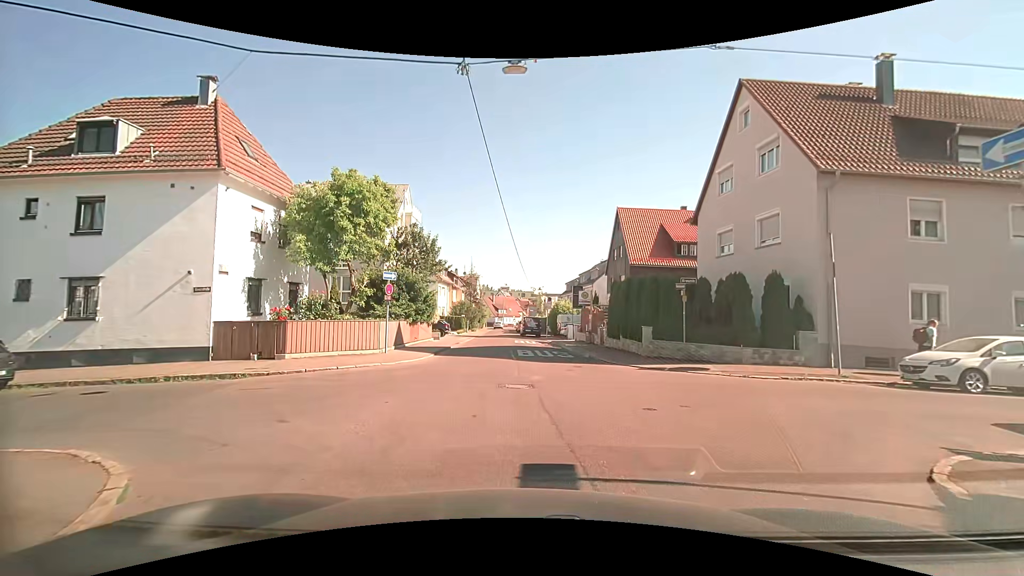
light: Day
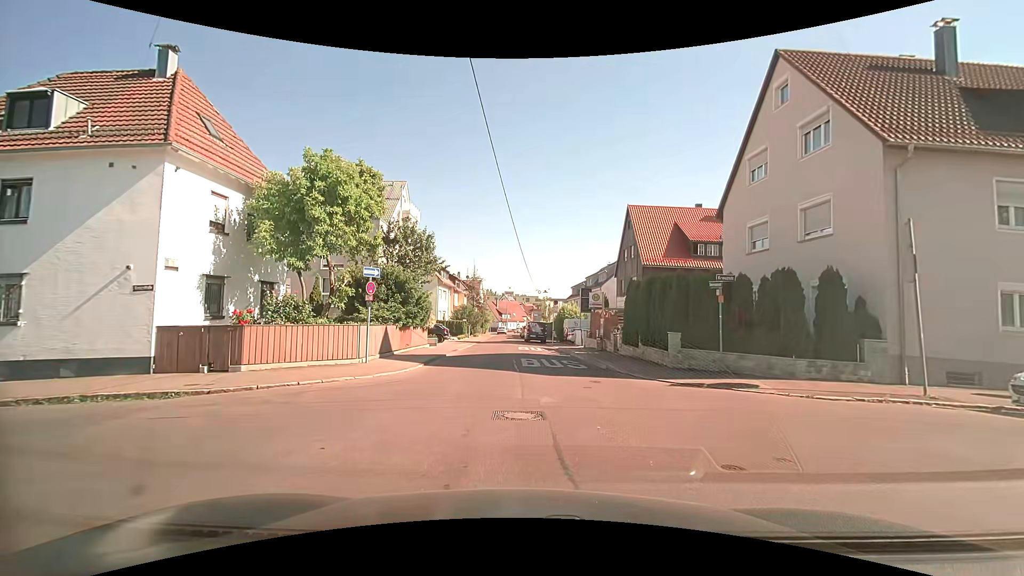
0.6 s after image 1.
(0.0, +3.0) m; -1°
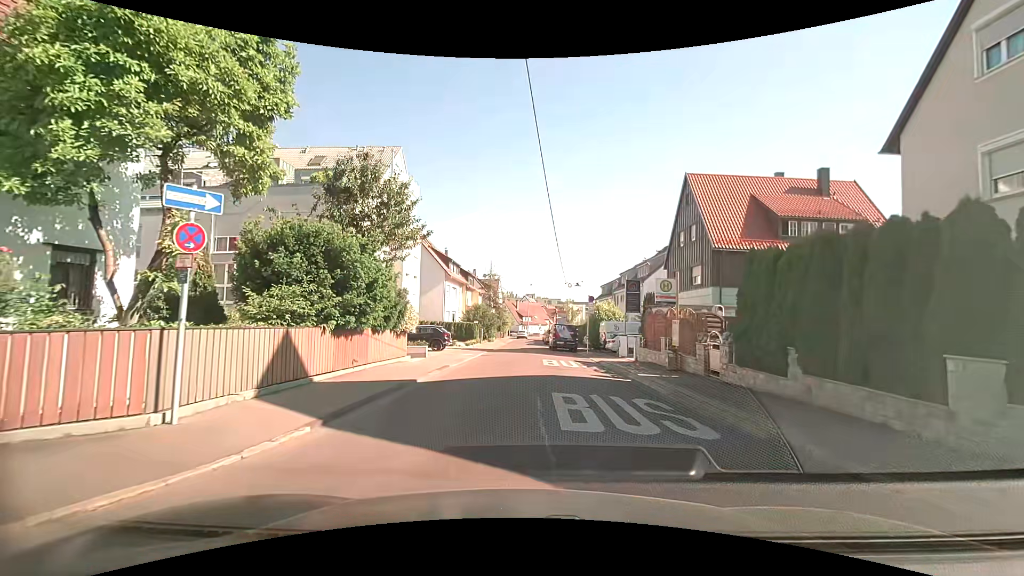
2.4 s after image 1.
(0.0, +10.0) m; -2°
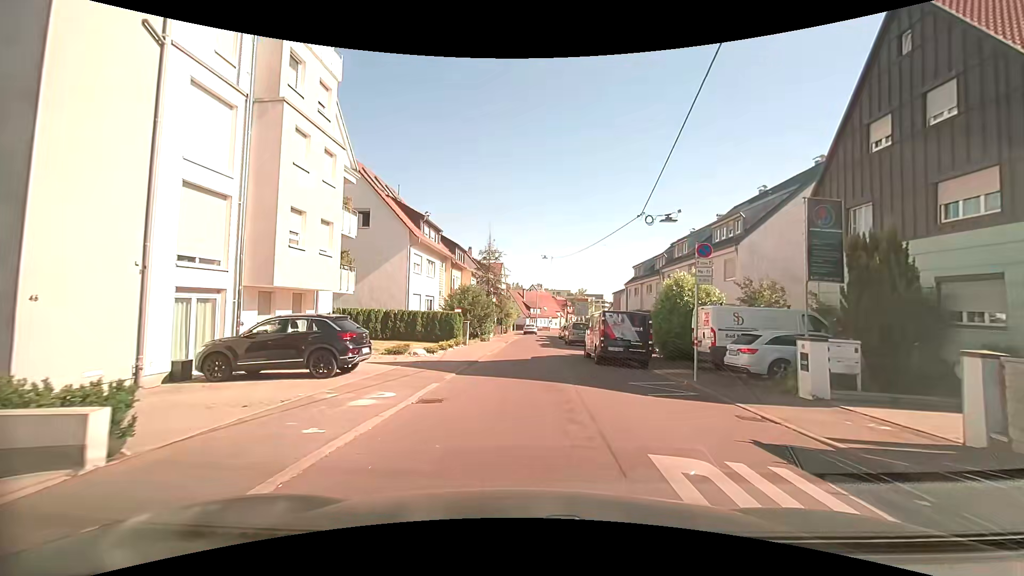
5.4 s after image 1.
(+0.1, +18.5) m; +1°
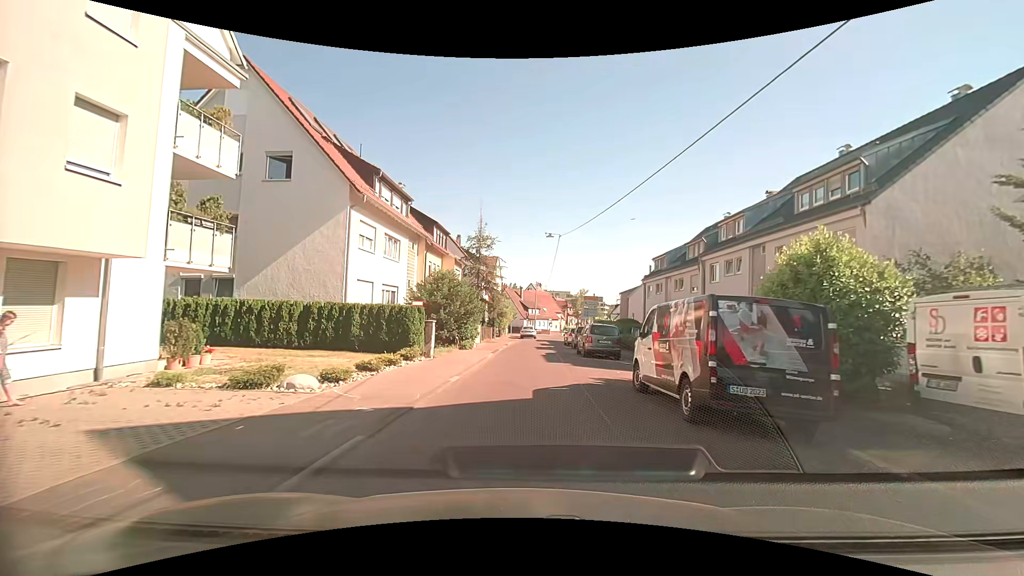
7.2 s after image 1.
(0.0, +10.3) m; 0°
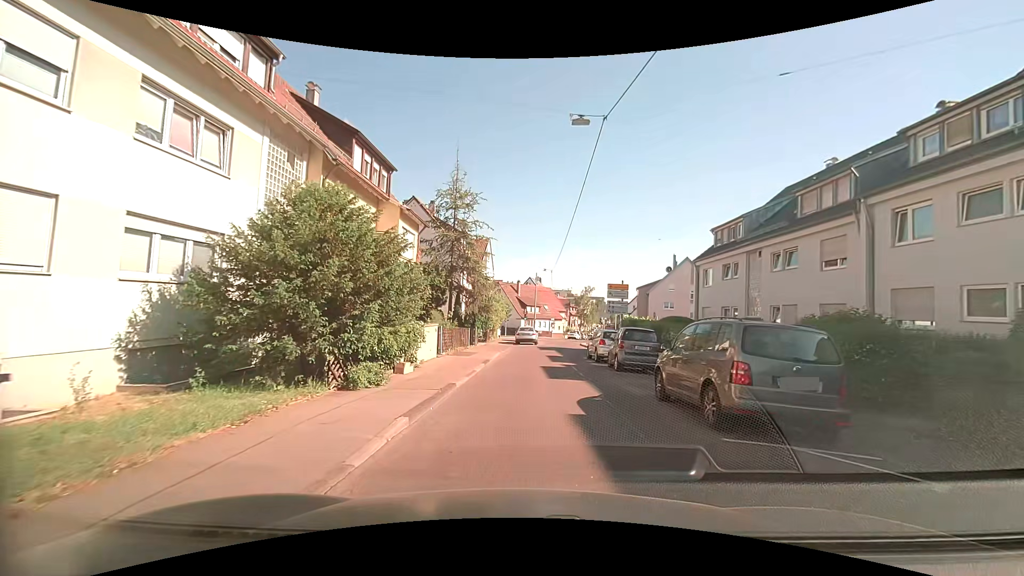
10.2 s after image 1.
(0.0, +16.5) m; 0°
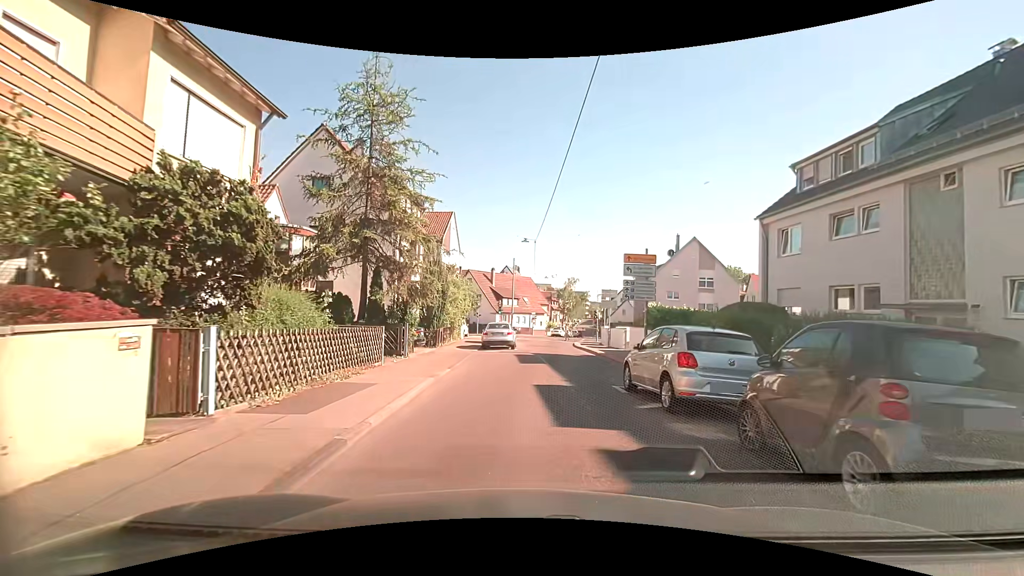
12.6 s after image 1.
(+0.2, +13.3) m; +2°
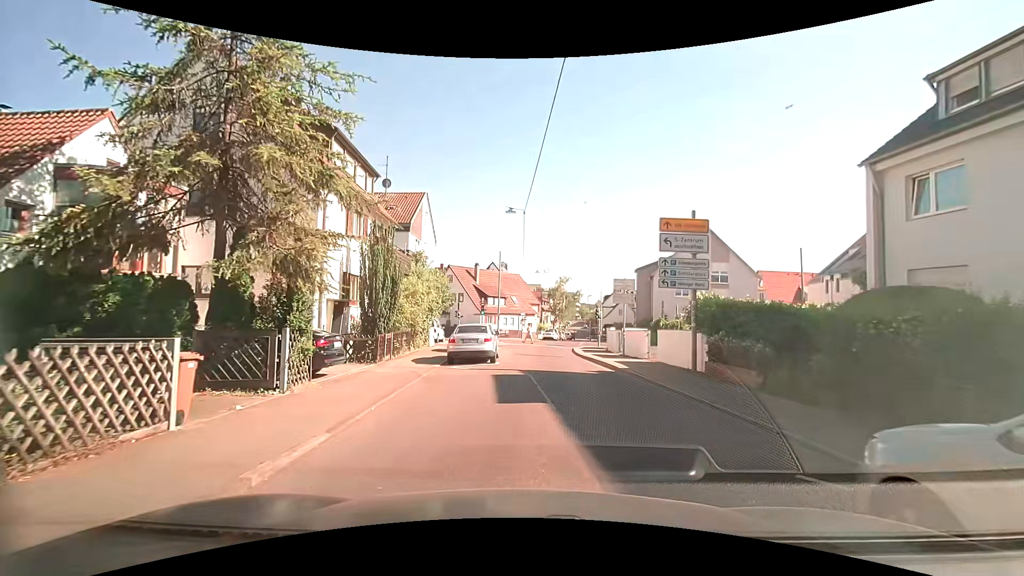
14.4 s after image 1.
(+0.1, +8.1) m; +1°
